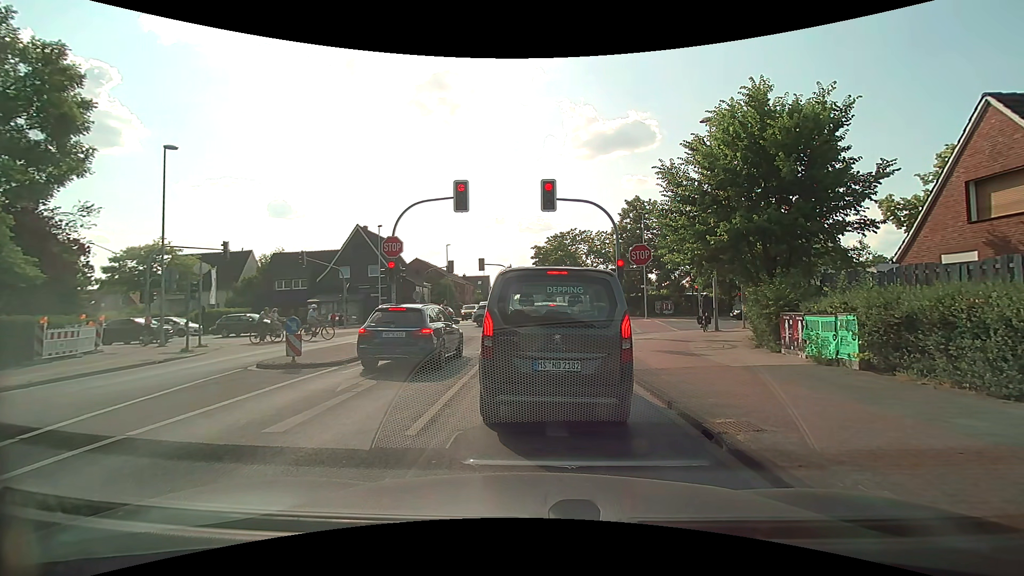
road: tertiary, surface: asphalt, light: Day
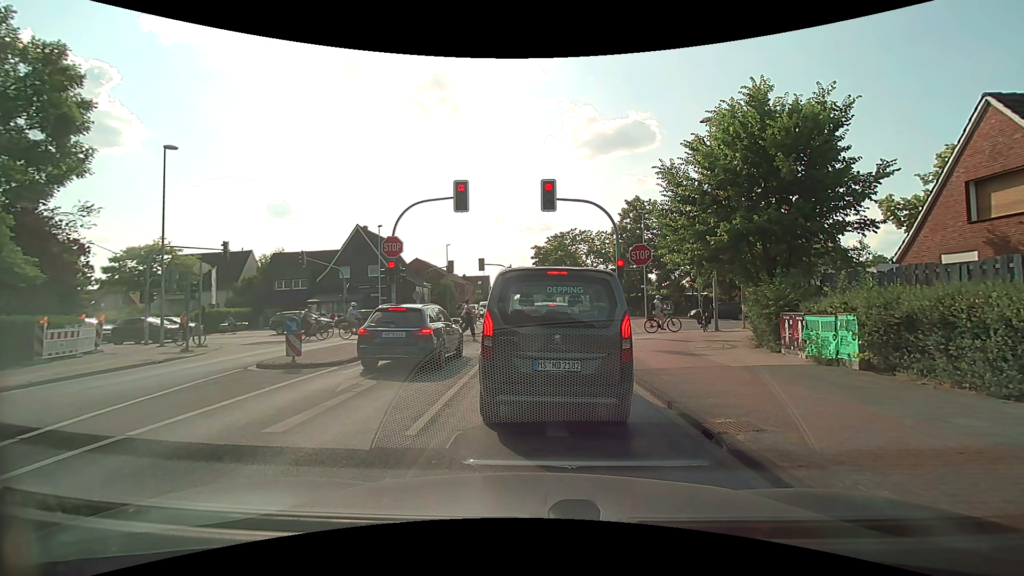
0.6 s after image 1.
(0.0, 0.0) m; 0°
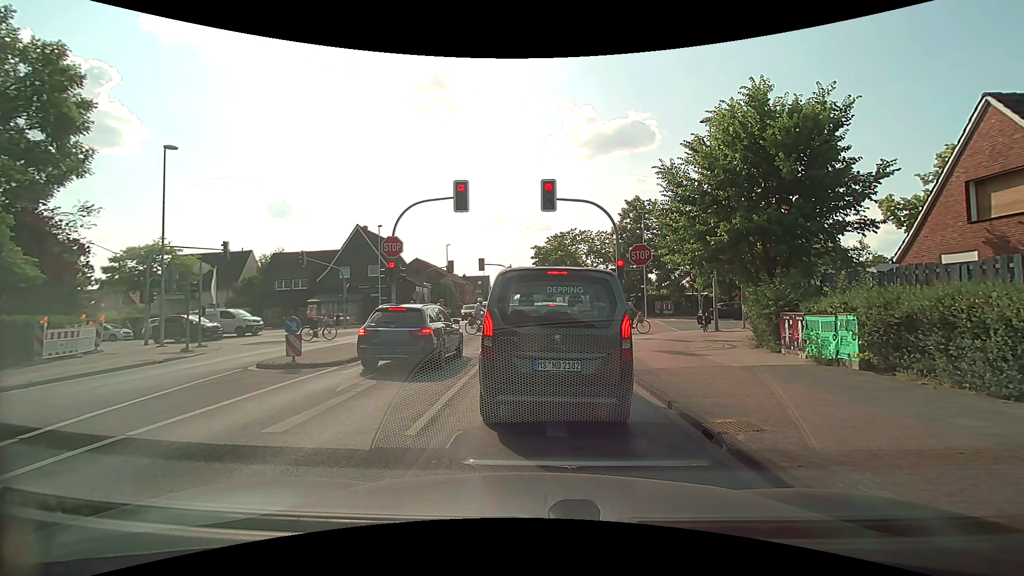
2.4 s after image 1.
(0.0, 0.0) m; 0°
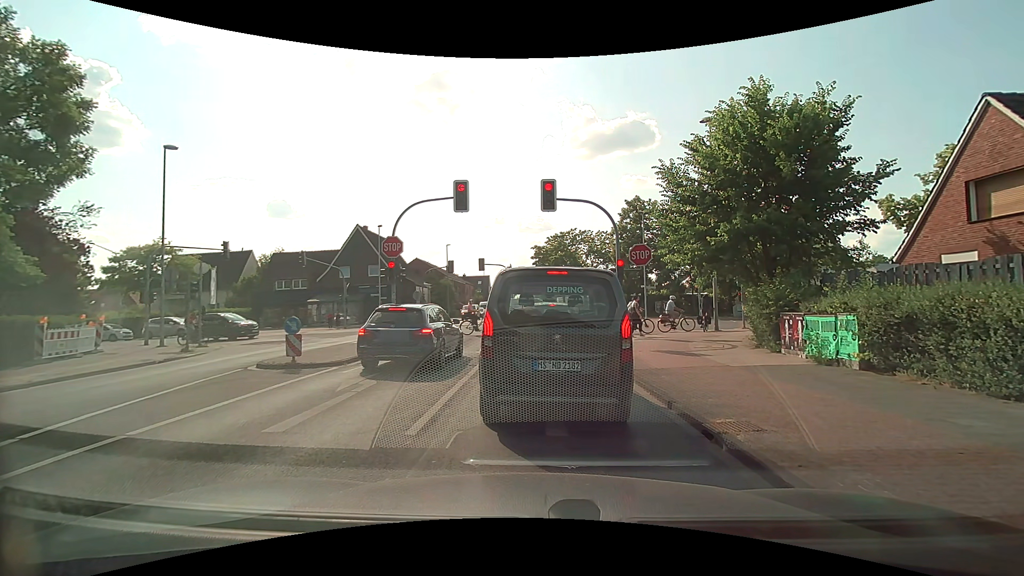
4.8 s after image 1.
(0.0, 0.0) m; 0°
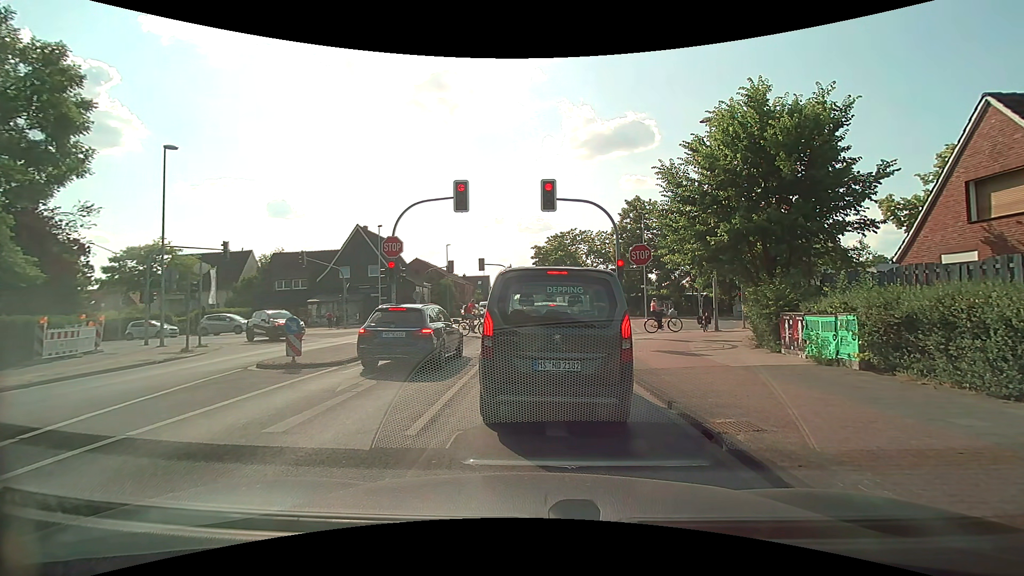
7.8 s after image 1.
(0.0, 0.0) m; 0°
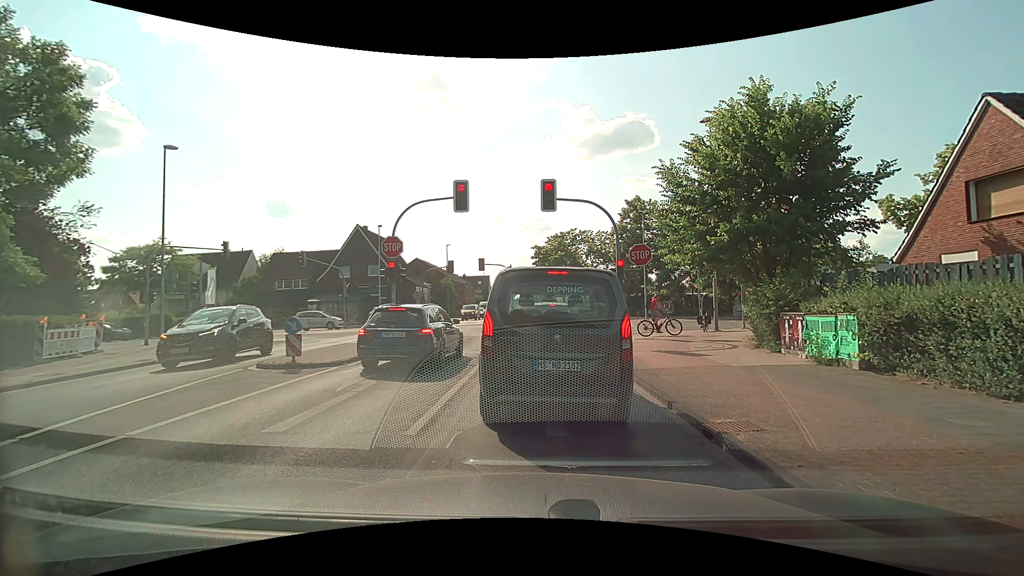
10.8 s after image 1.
(0.0, 0.0) m; 0°
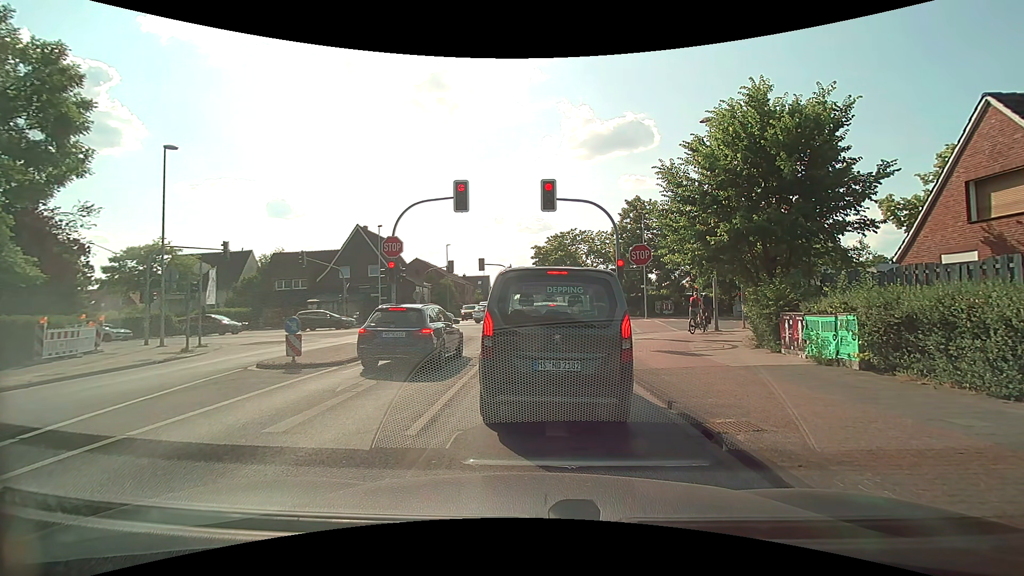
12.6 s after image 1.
(0.0, 0.0) m; 0°
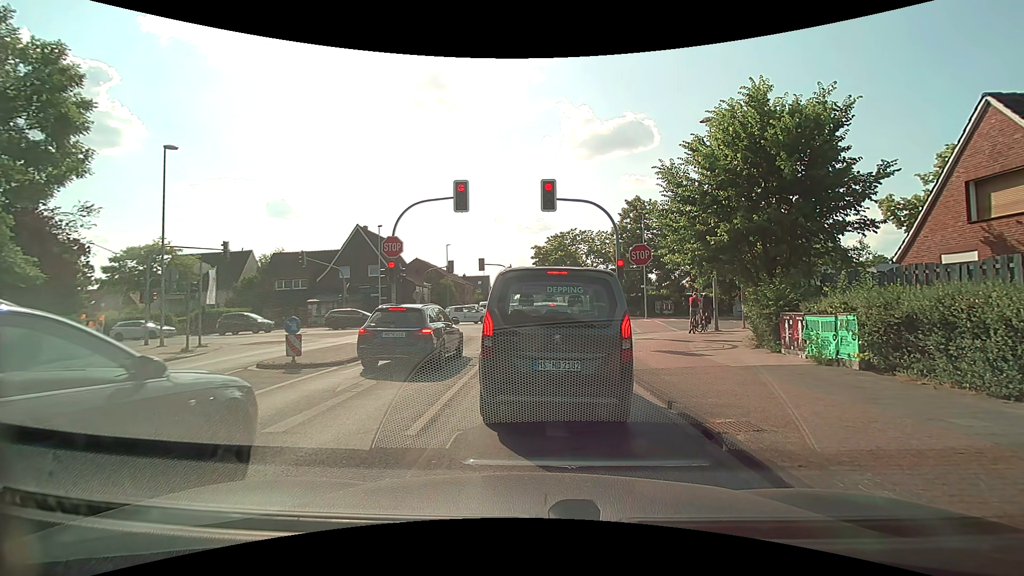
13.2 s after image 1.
(0.0, 0.0) m; 0°
(0, +10) (0, +20) (0, +30) (-1, +40) (-1, +50) (-1, +60) (-2, +70) (-3, +80) (-4, +90) (-5, +100) m
